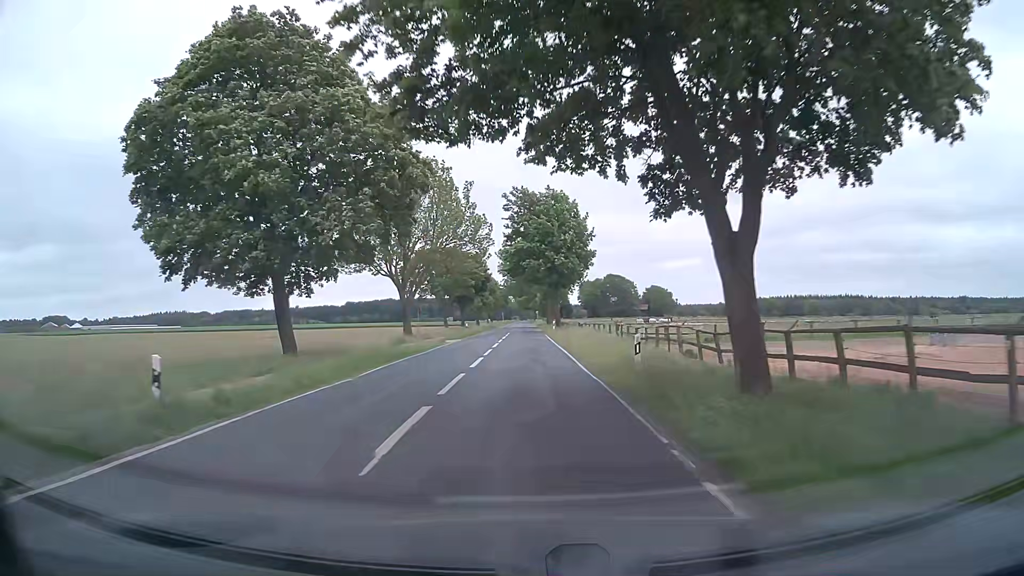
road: tertiary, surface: asphalt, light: Day
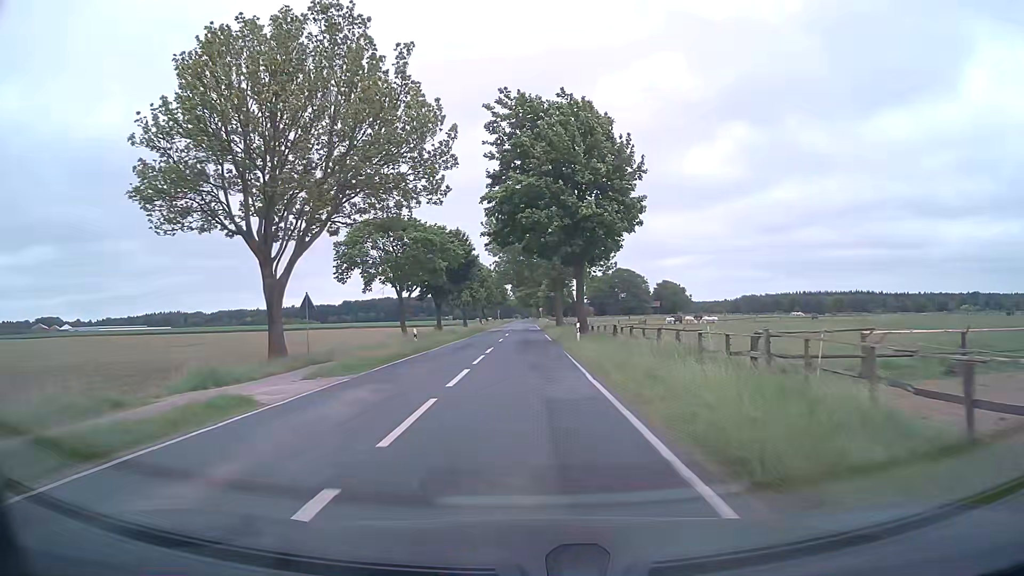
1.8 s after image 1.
(-0.1, +28.6) m; 0°
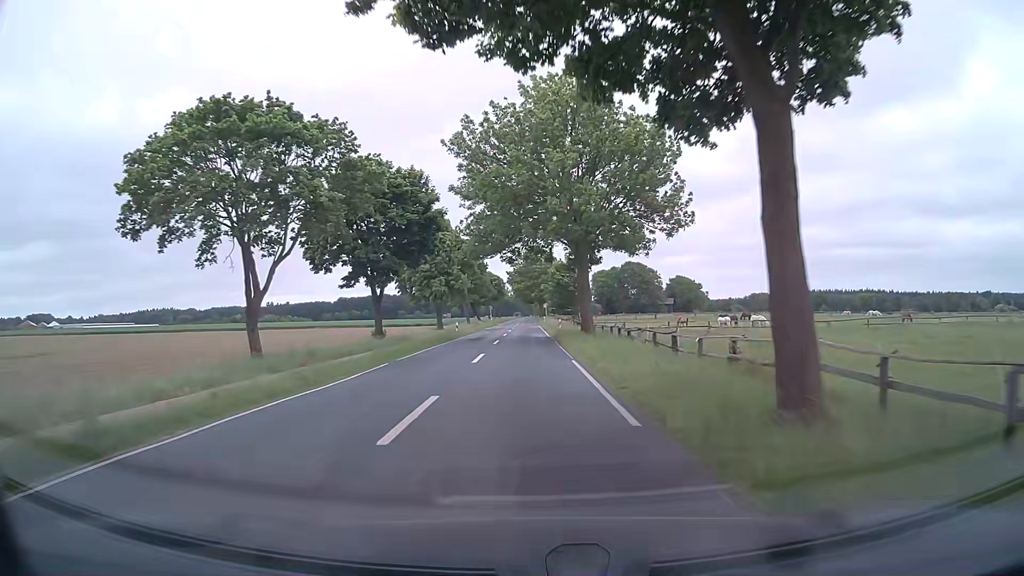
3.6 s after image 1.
(-0.1, +30.0) m; 0°
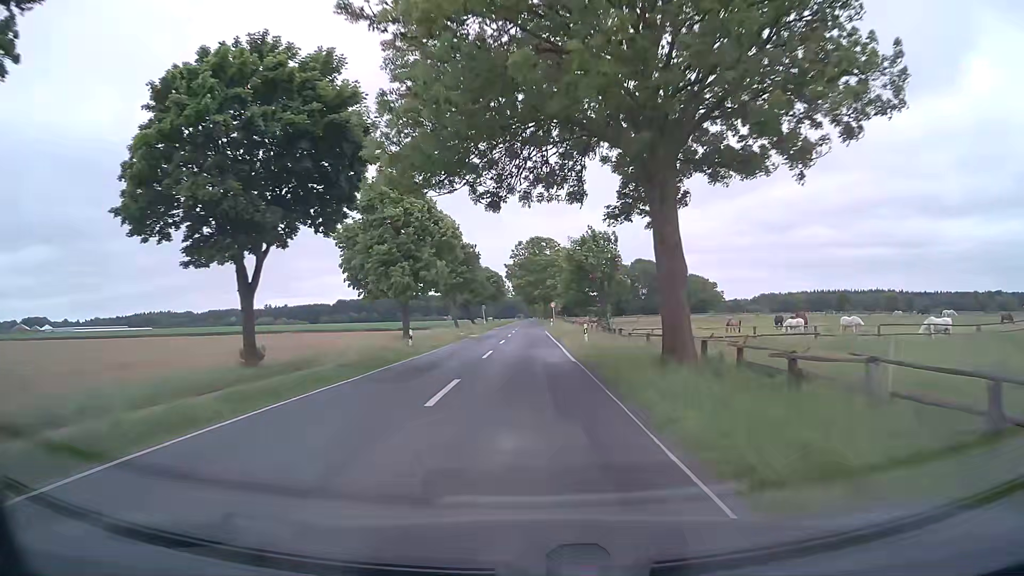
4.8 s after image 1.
(-0.1, +21.0) m; 0°
